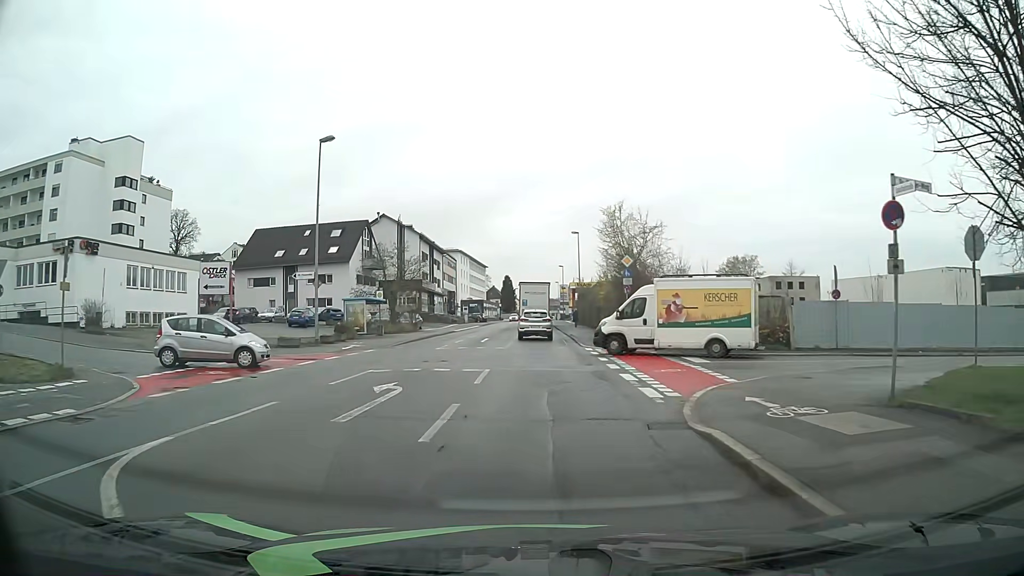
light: Day
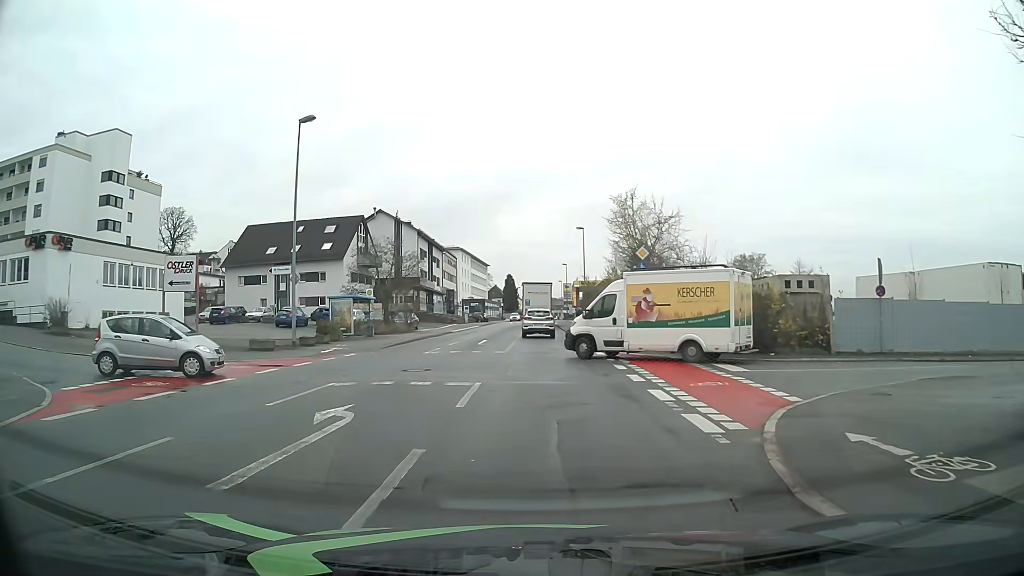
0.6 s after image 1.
(0.0, +3.5) m; -1°
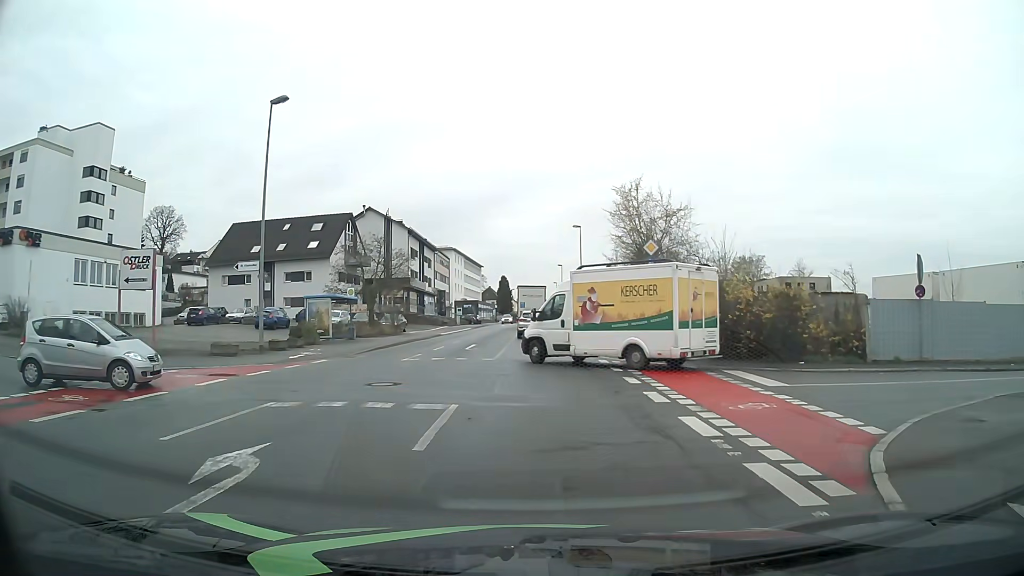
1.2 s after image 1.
(0.0, +3.0) m; +1°
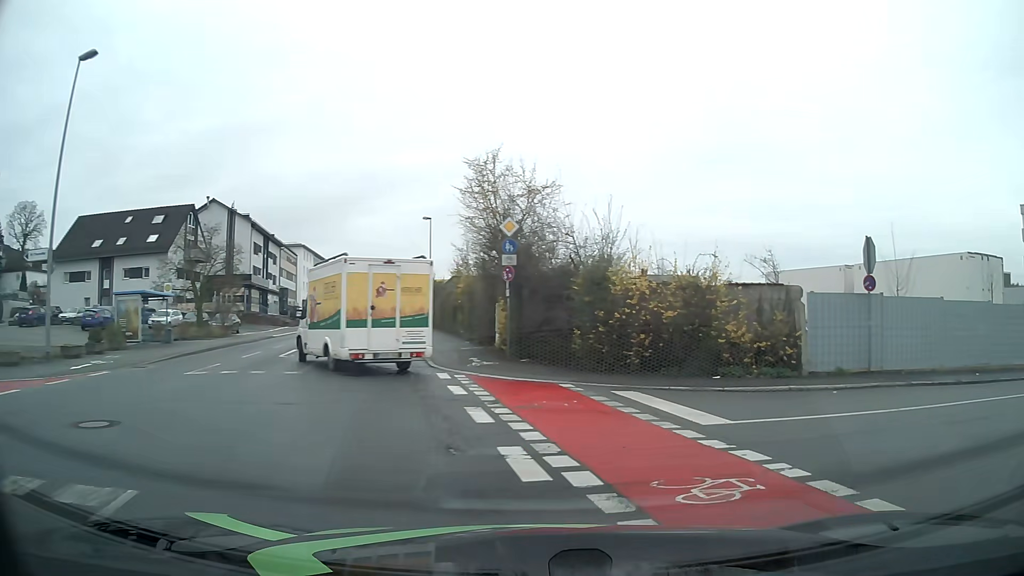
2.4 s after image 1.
(+0.4, +5.3) m; +13°
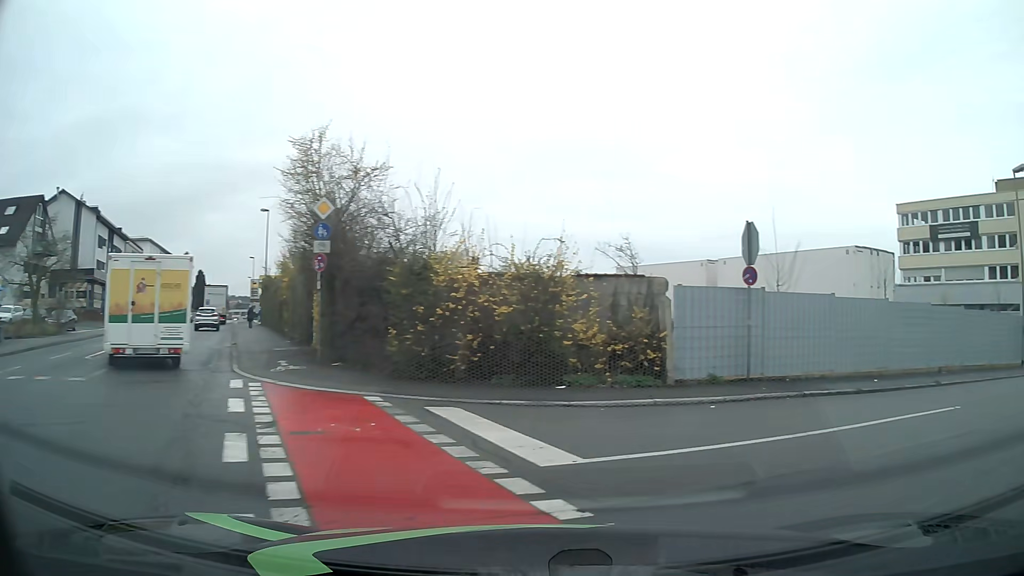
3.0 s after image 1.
(+0.3, +2.7) m; +15°
